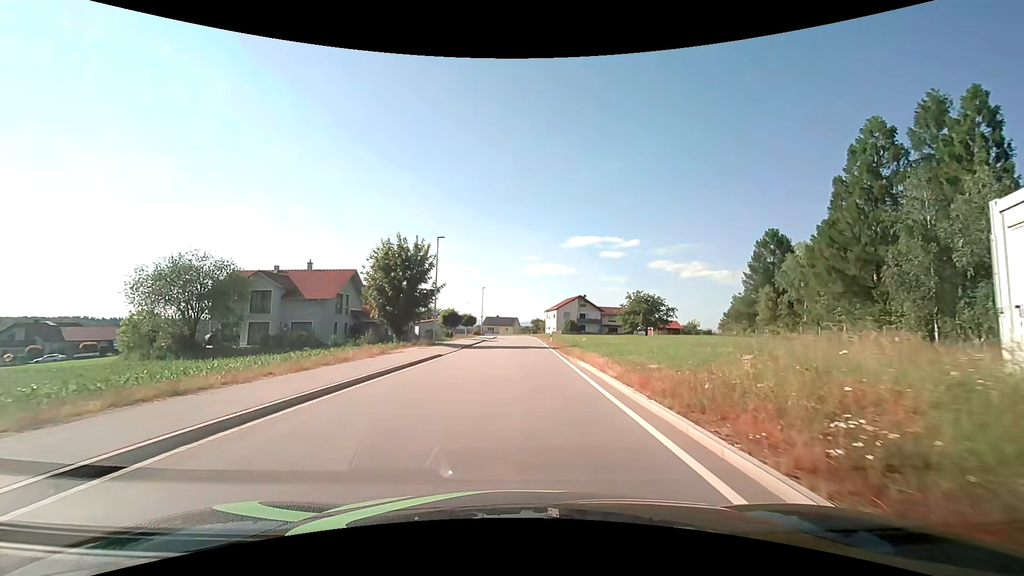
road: unclassified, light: Day
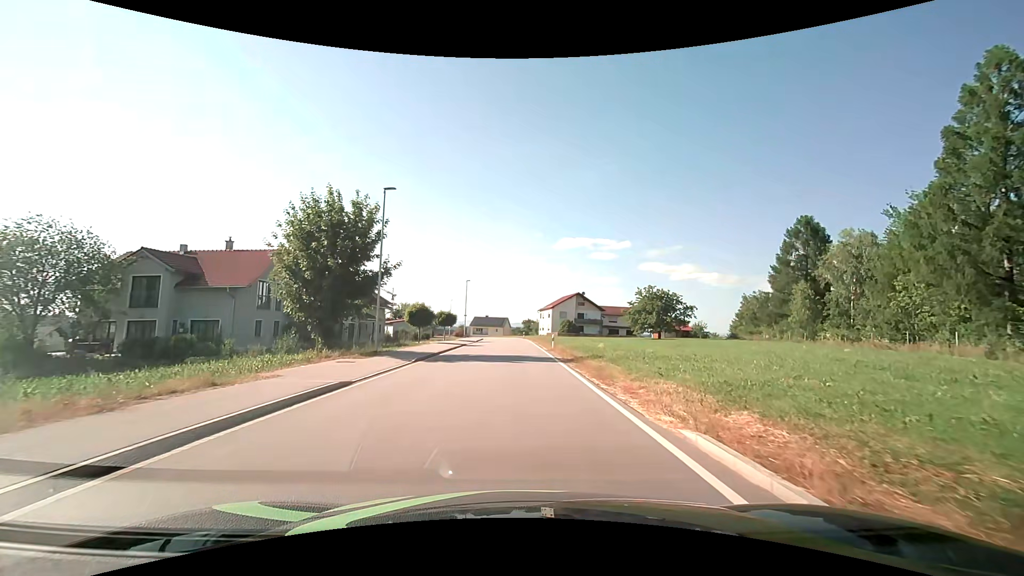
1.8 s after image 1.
(+0.1, +13.2) m; +1°
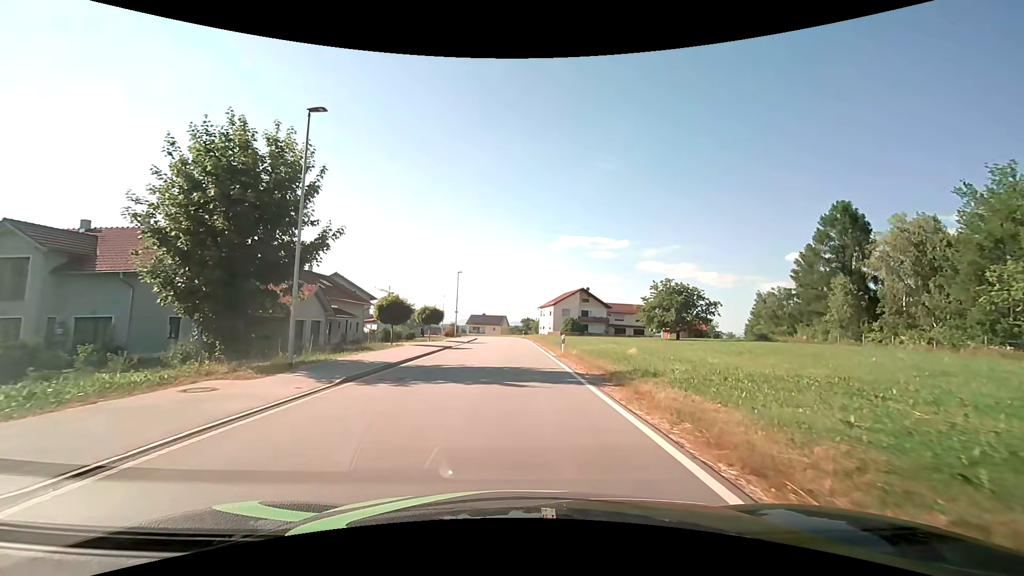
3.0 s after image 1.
(0.0, +8.9) m; 0°
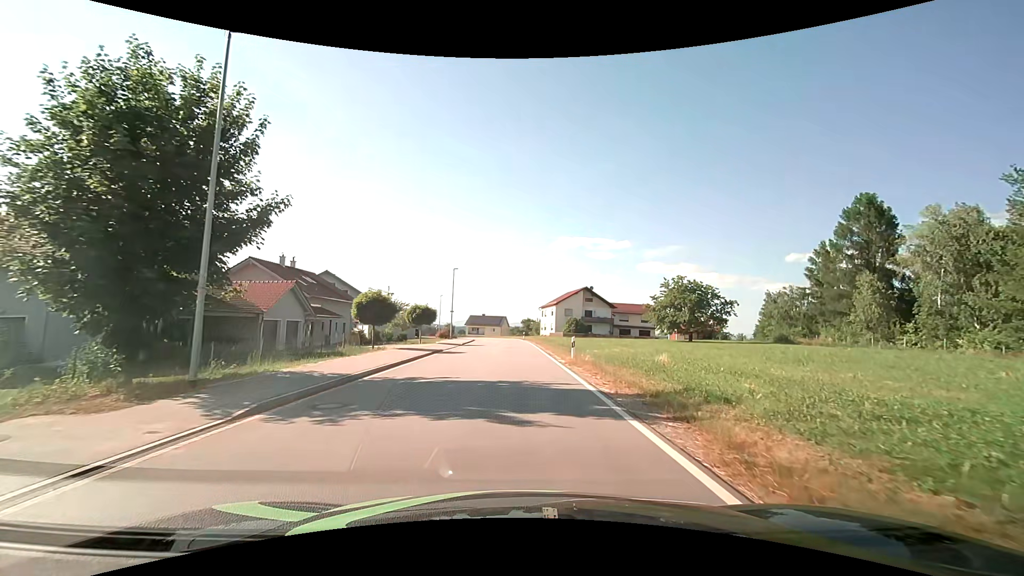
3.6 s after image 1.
(0.0, +4.5) m; 0°
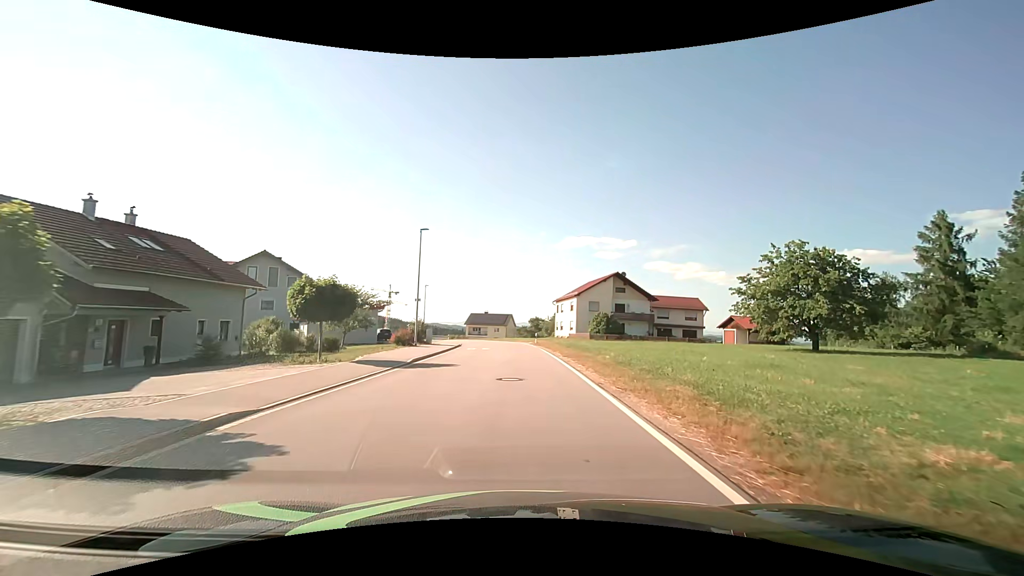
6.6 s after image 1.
(-0.1, +23.0) m; -1°
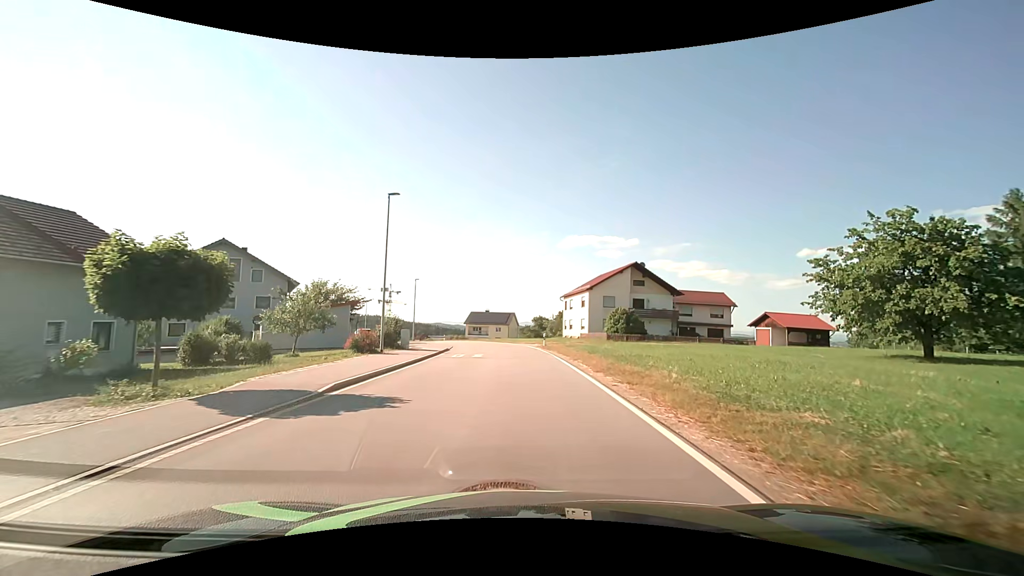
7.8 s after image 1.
(0.0, +9.2) m; 0°
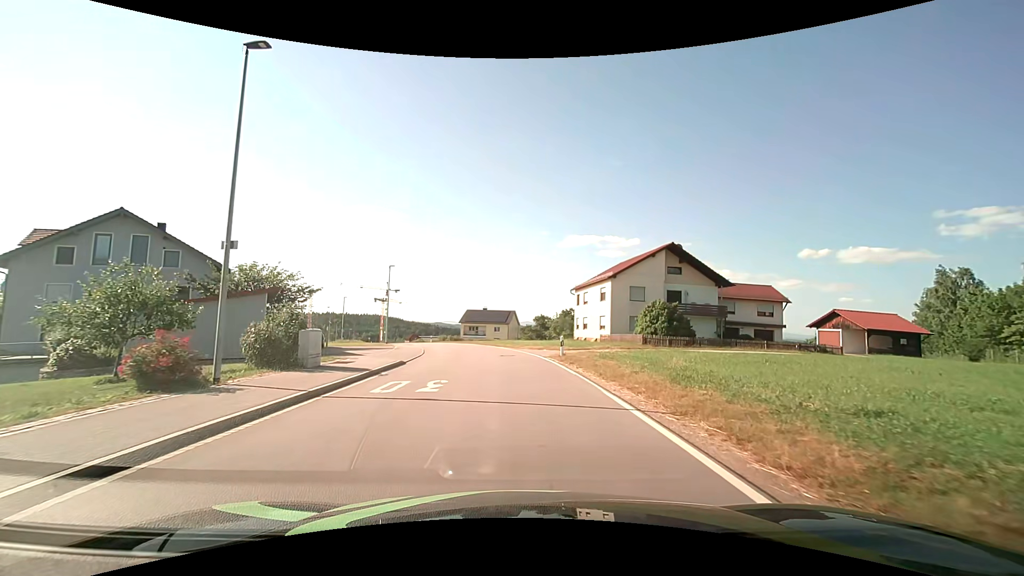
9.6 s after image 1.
(-0.1, +13.7) m; -1°
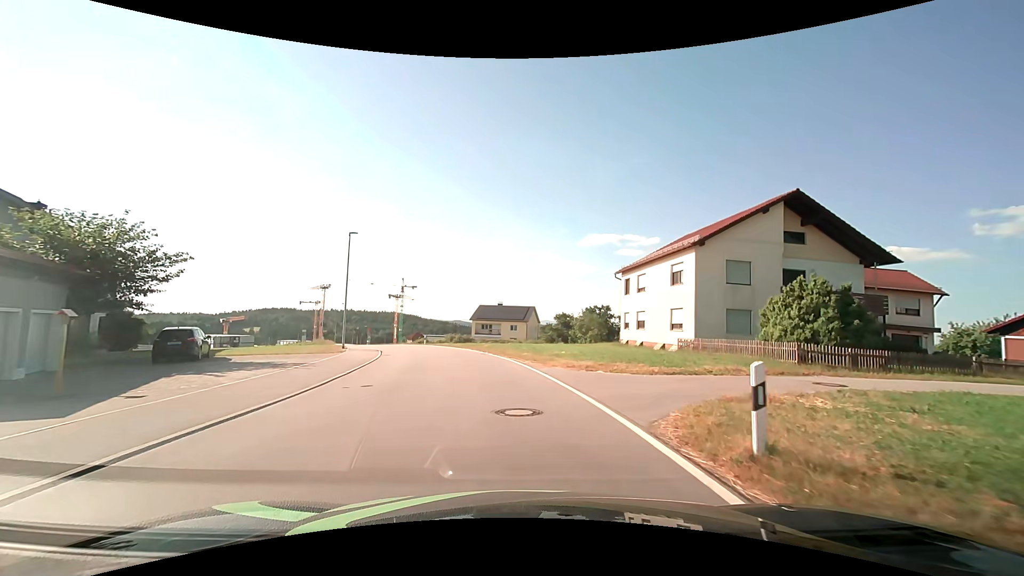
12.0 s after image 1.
(-0.1, +17.6) m; -2°
(0, +10) (-1, +20) (-3, +30) (-6, +39) (-9, +49) (-13, +58) (-17, +67) (-21, +76) (-26, +85) (-30, +94) m
